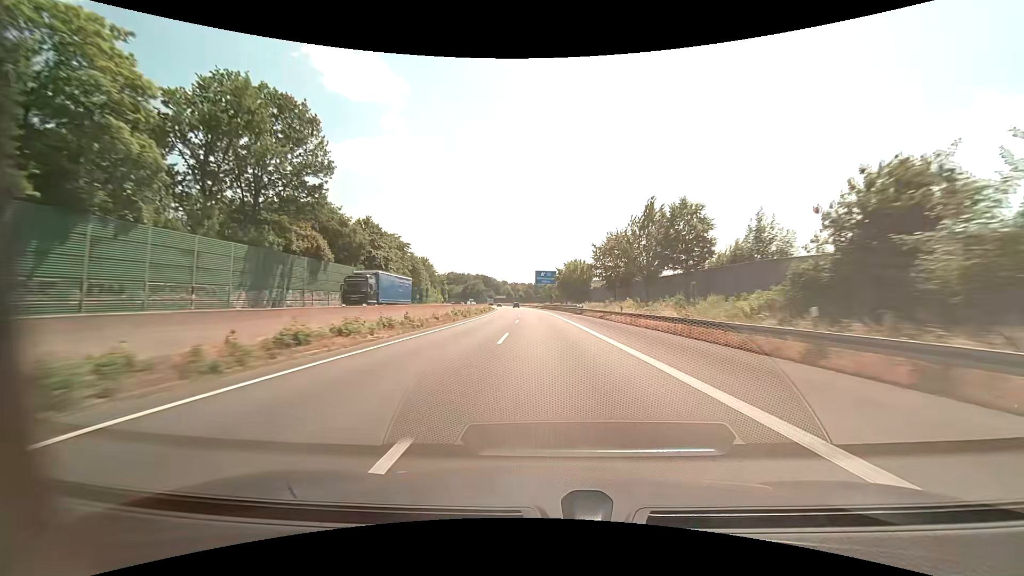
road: motorway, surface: asphalt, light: Day
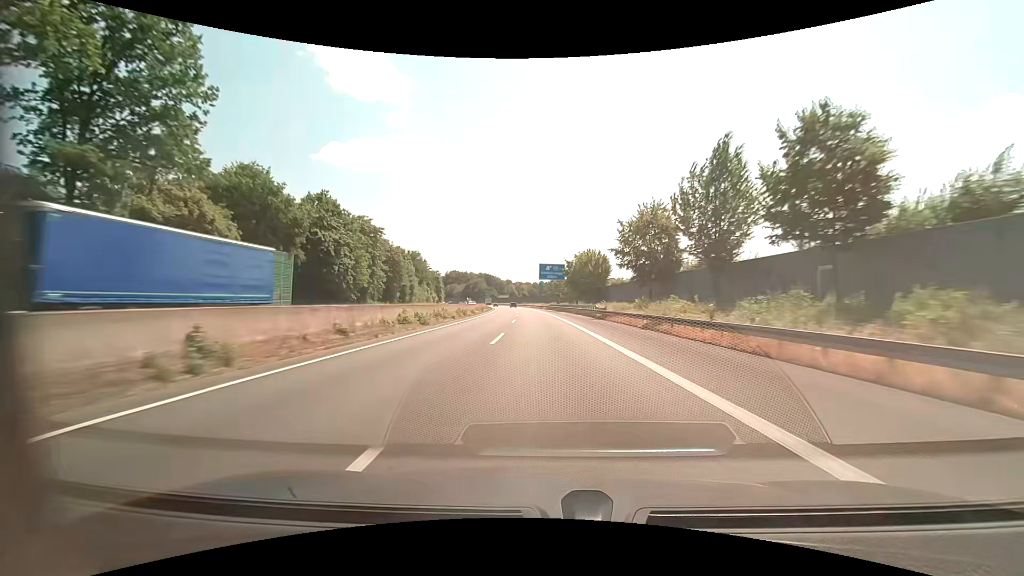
(-0.1, +18.2) m; -1°
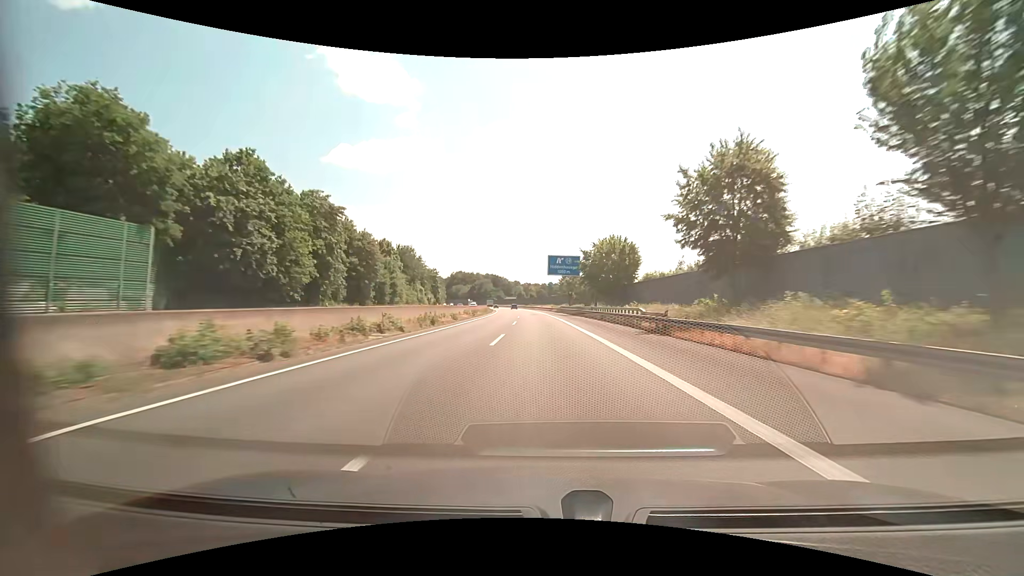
(-0.2, +18.0) m; -1°
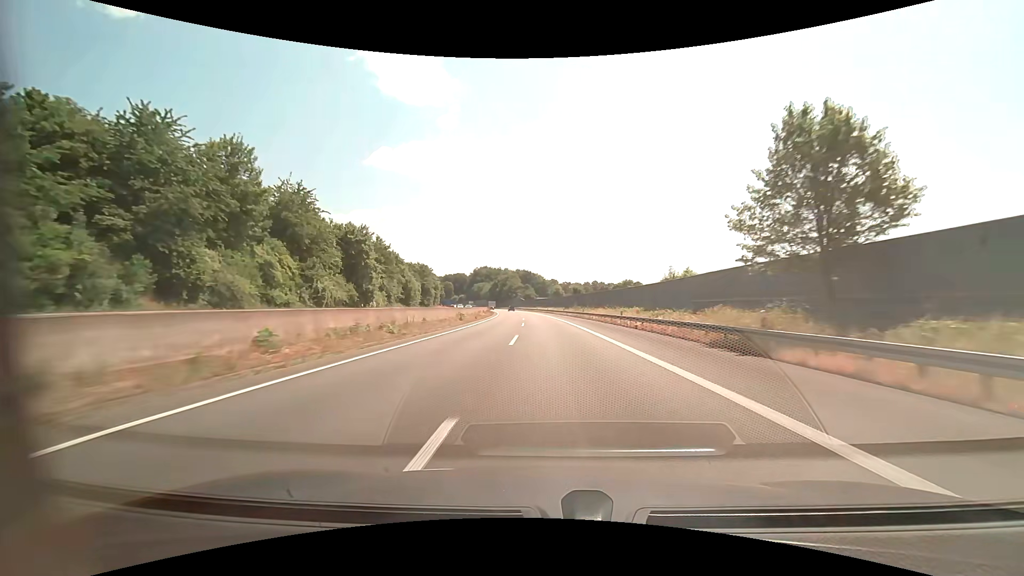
(-3.6, +88.0) m; -5°
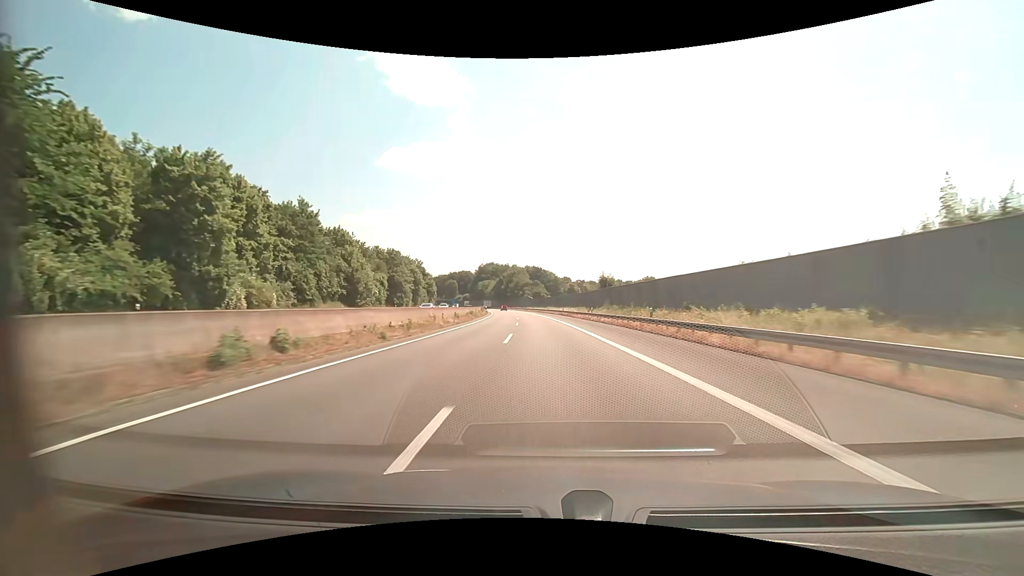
(-0.2, +35.2) m; -1°
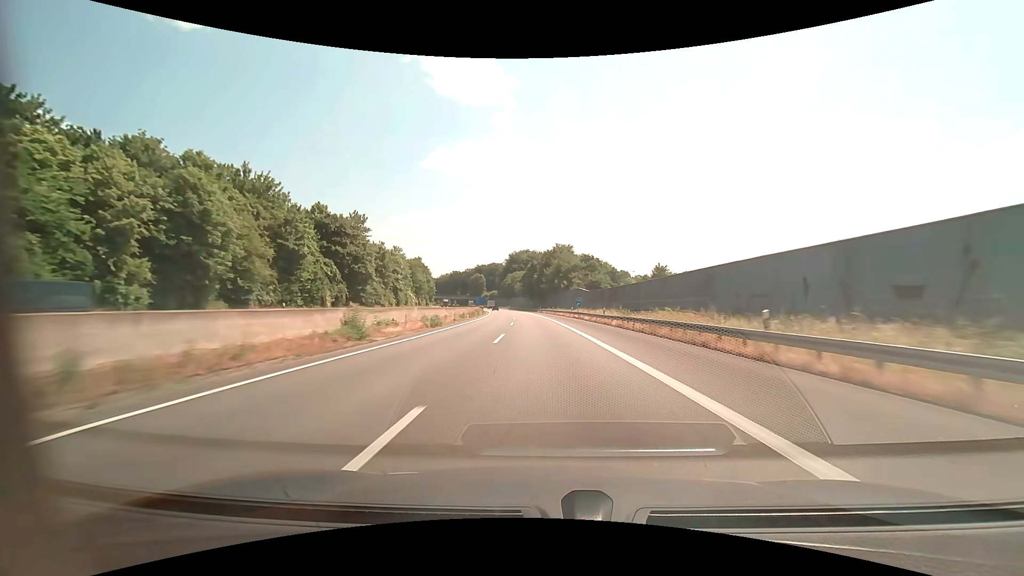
(-3.8, +89.6) m; -5°
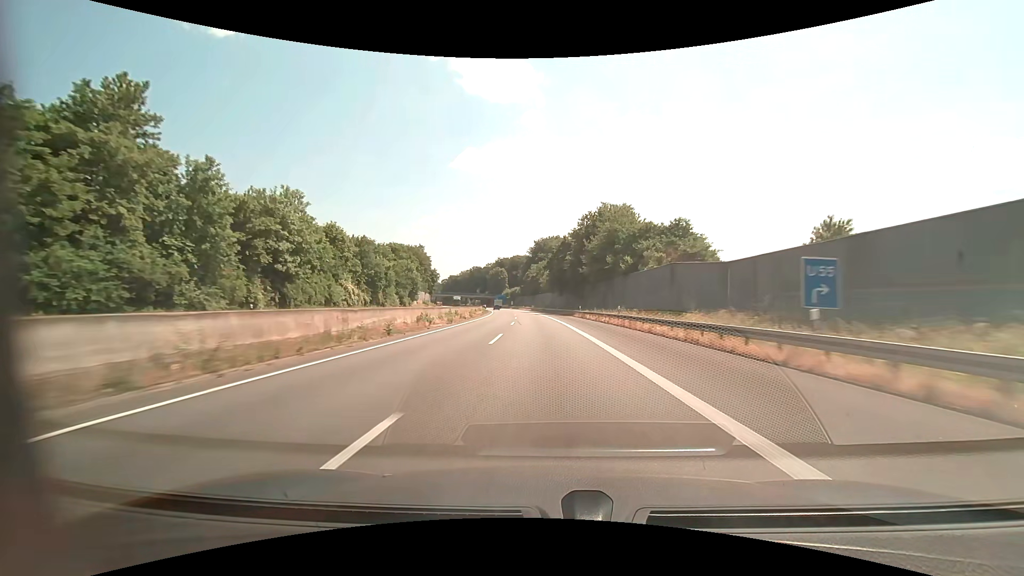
(-1.3, +54.5) m; -3°
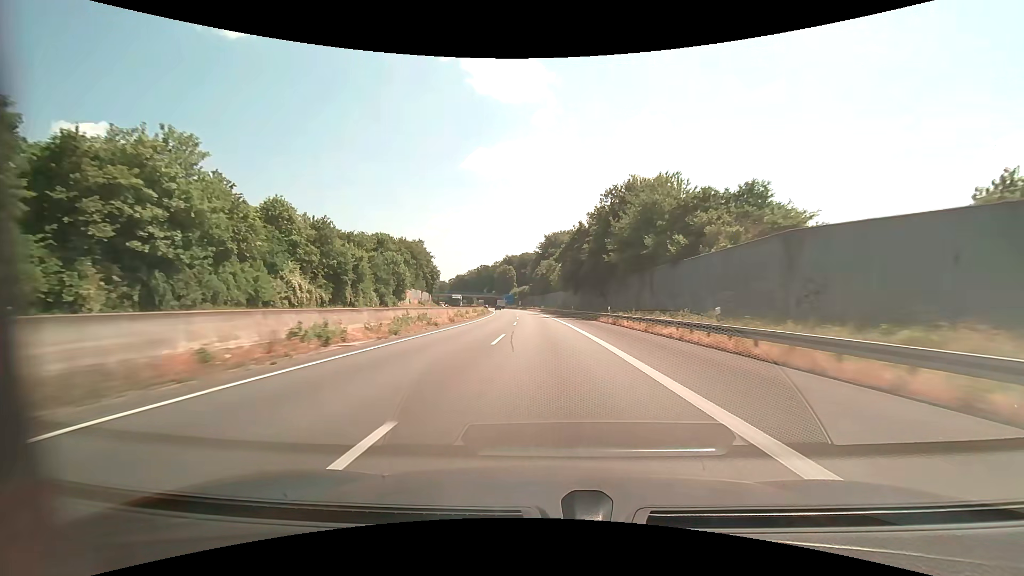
(-0.2, +18.3) m; -1°
(0, +10) (0, +20) (-1, +30) (-1, +40) (-1, +50) (-2, +60) (-3, +70) (-3, +80) (-4, +90) (-5, +100) m
